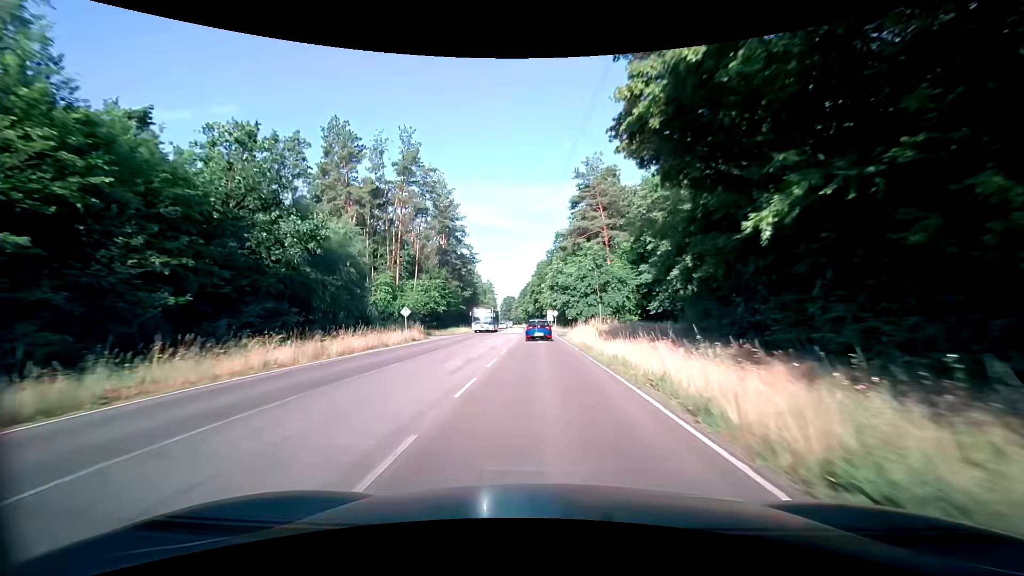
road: secondary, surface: asphalt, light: Day
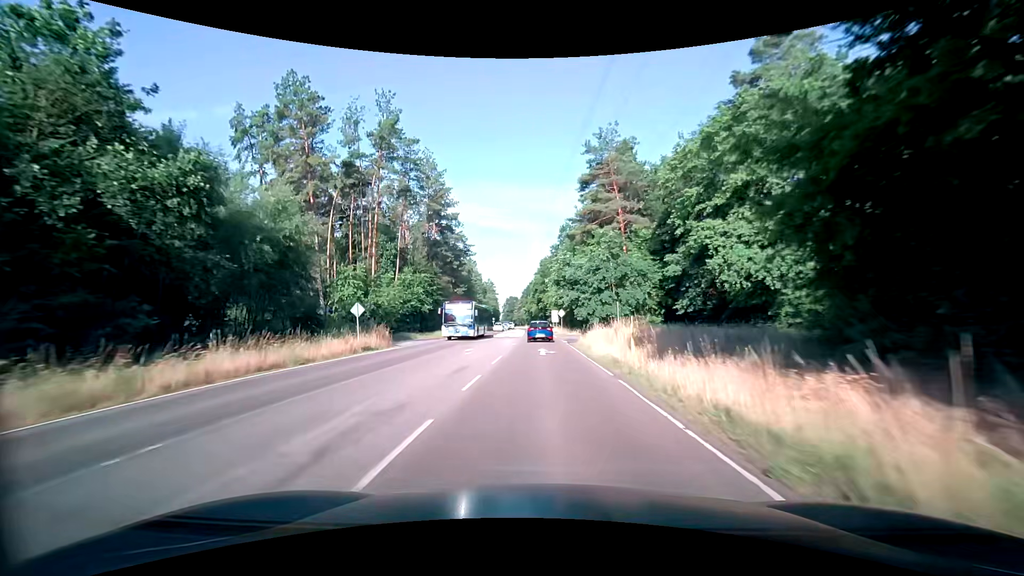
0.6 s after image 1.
(0.0, +10.4) m; 0°
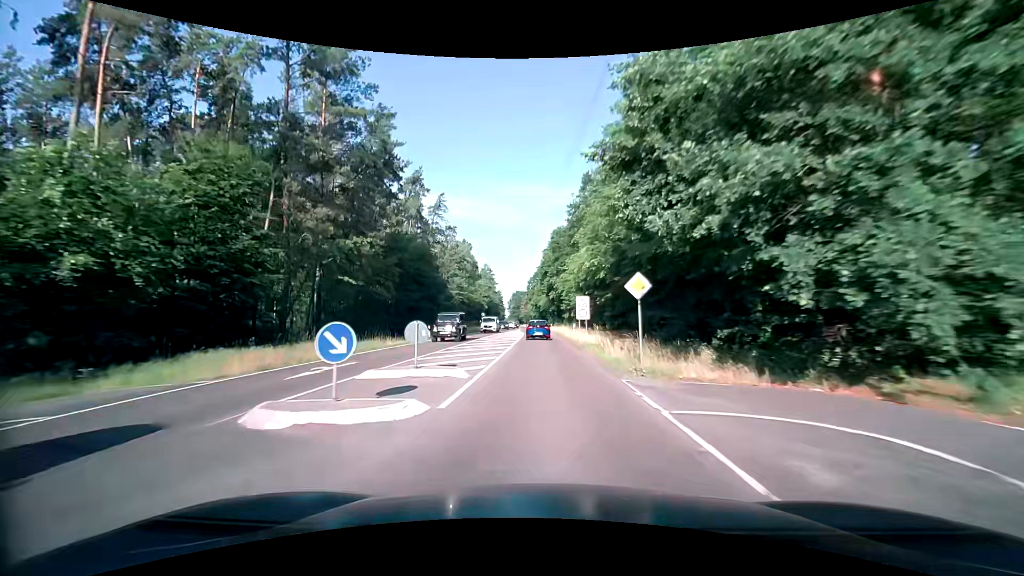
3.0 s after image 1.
(-0.4, +41.9) m; -1°
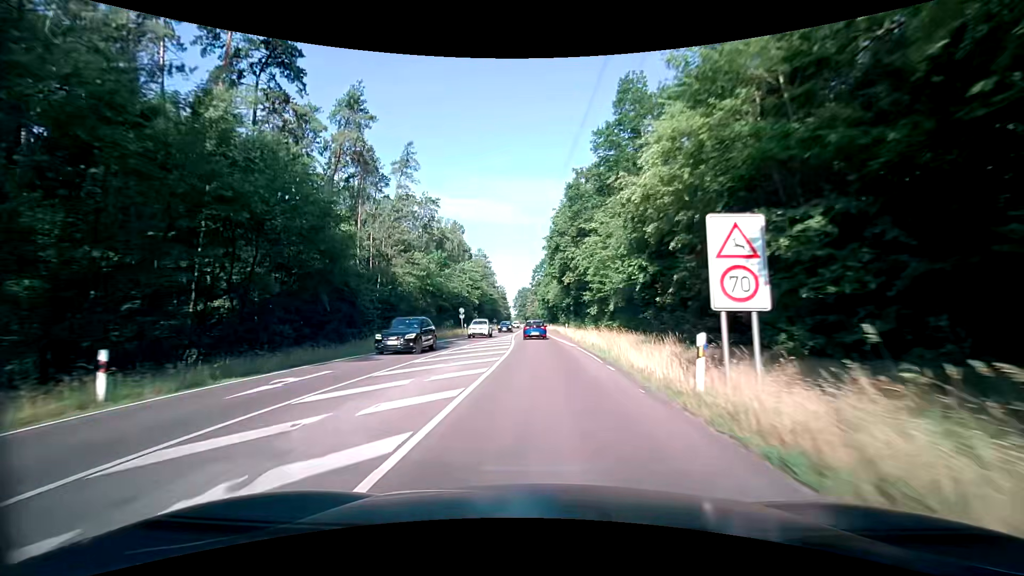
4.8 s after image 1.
(-0.2, +31.6) m; -1°
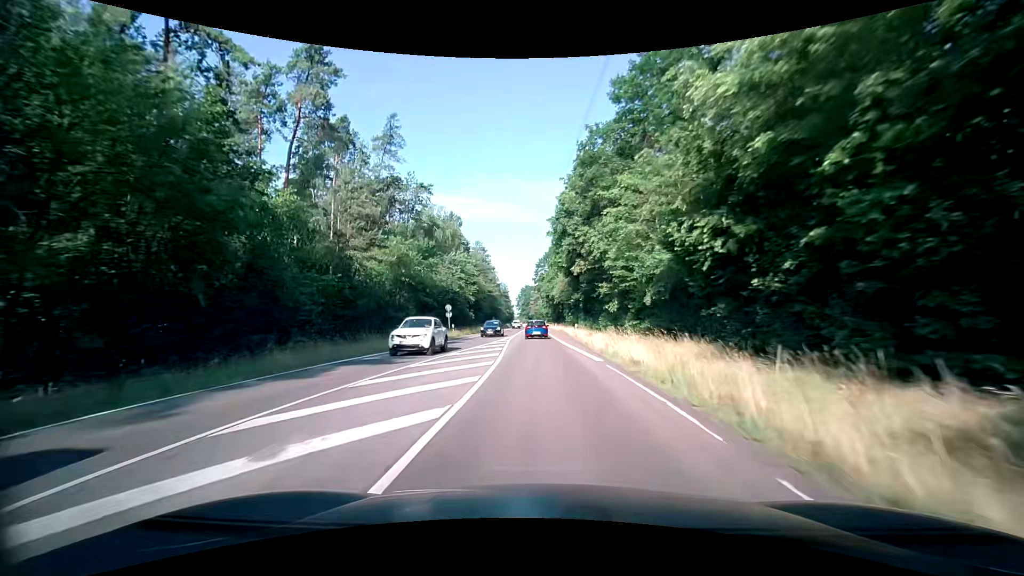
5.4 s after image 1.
(0.0, +10.6) m; 0°
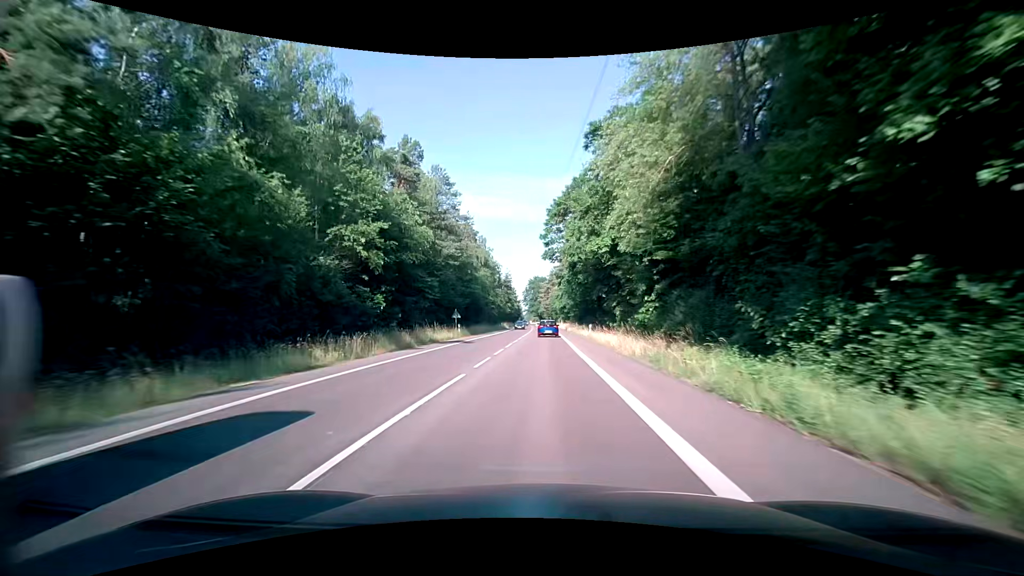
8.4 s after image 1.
(-0.8, +52.9) m; -1°
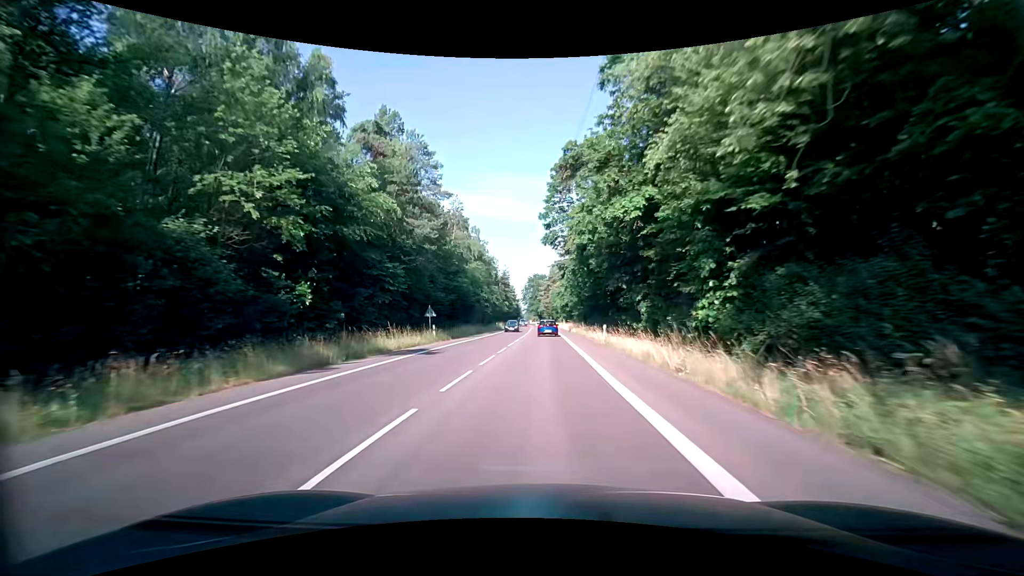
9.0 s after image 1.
(0.0, +10.6) m; 0°
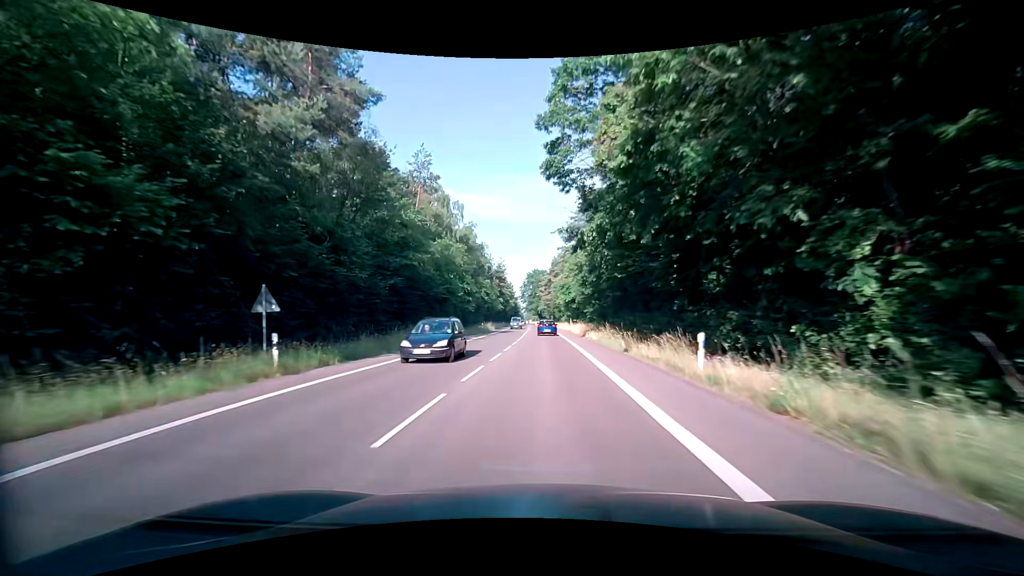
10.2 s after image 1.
(-0.1, +21.2) m; -1°
(0, +10) (0, +20) (0, +30) (0, +40) (0, +50) (0, +60) (0, +70) (0, +80) (0, +90) (-1, +100) m
